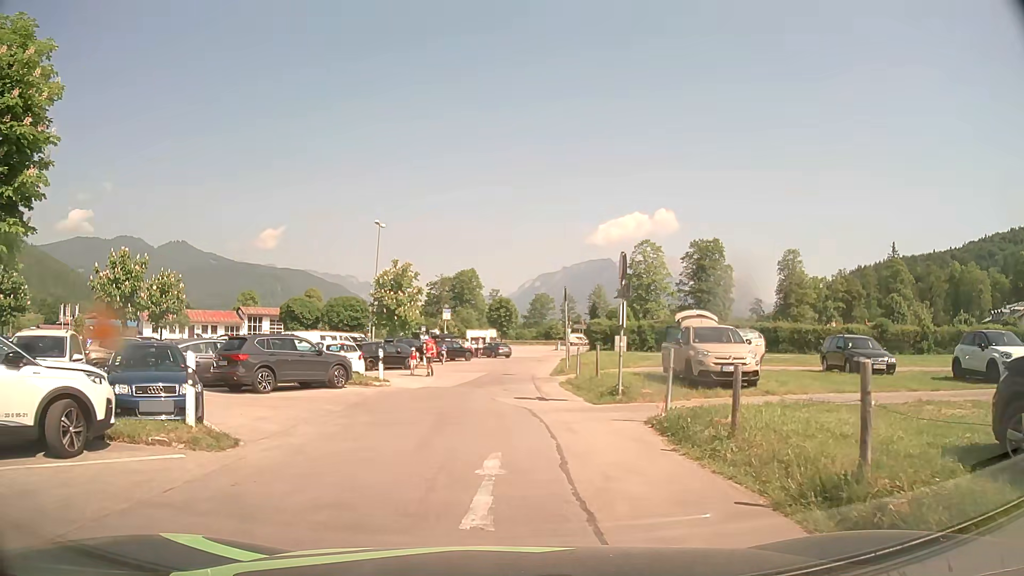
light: Day
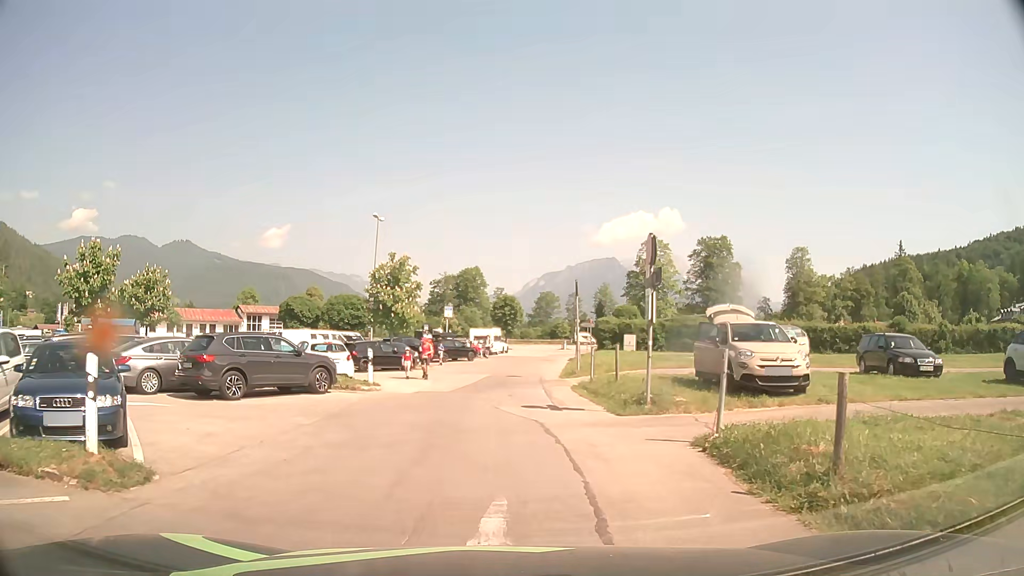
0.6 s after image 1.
(0.0, +2.6) m; 0°
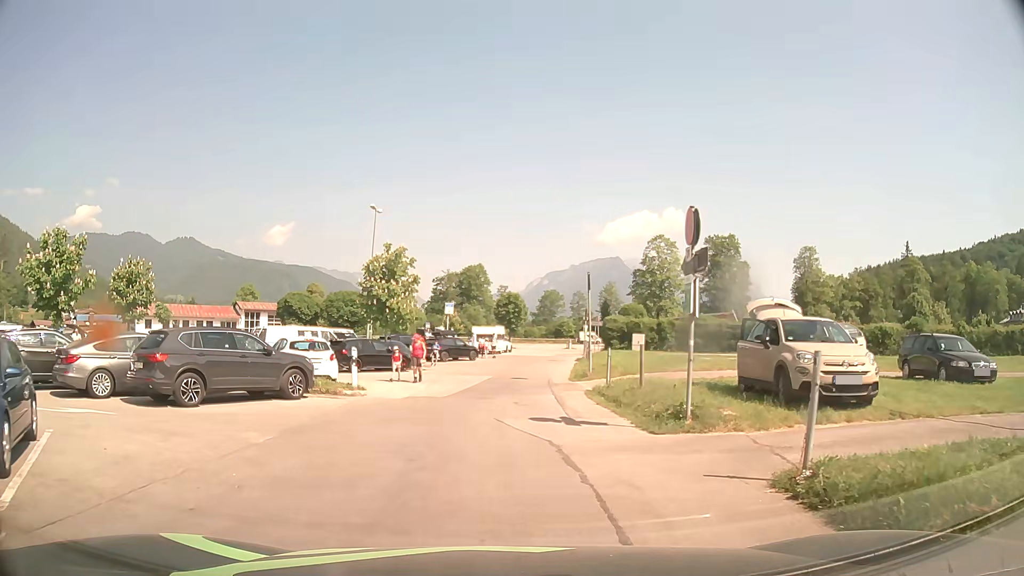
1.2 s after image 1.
(0.0, +2.7) m; 0°
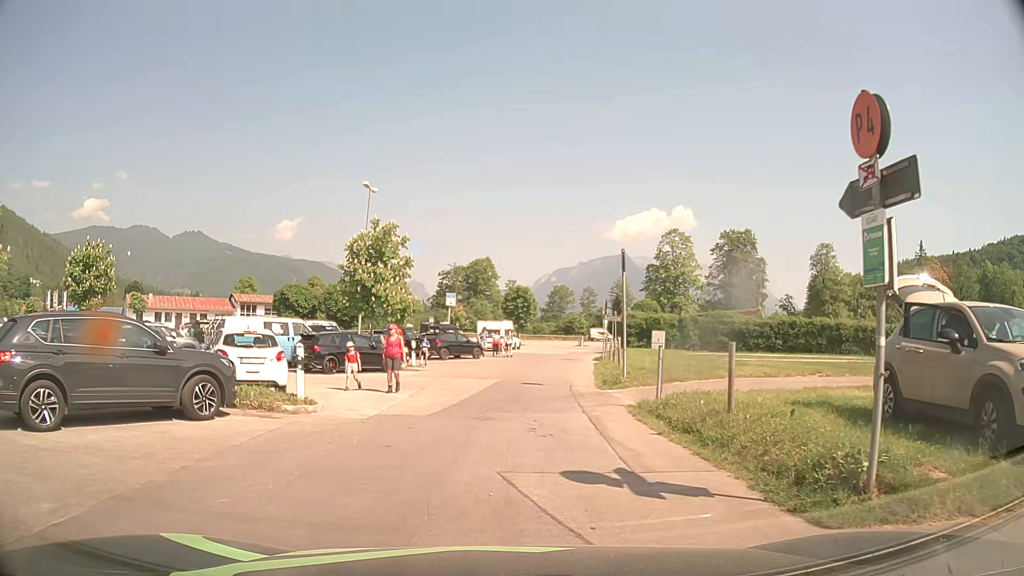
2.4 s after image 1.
(-0.1, +5.4) m; -1°
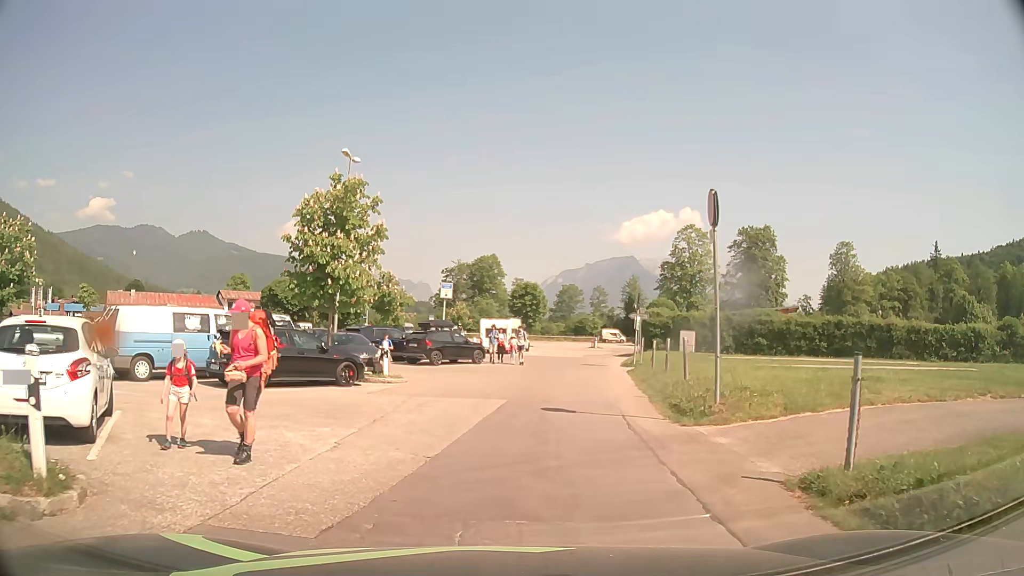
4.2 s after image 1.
(0.0, +7.8) m; 0°
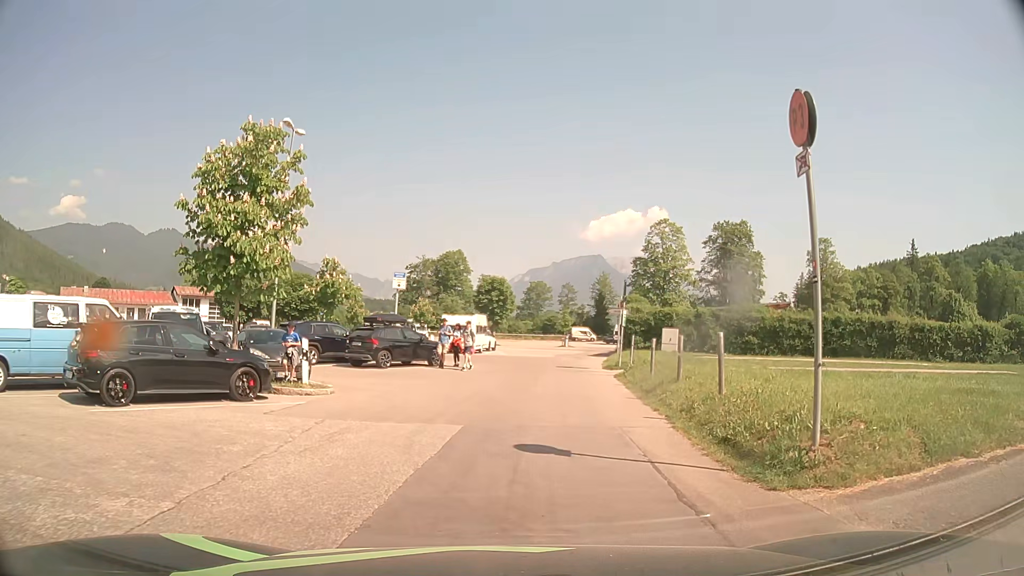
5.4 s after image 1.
(+0.1, +4.9) m; +2°
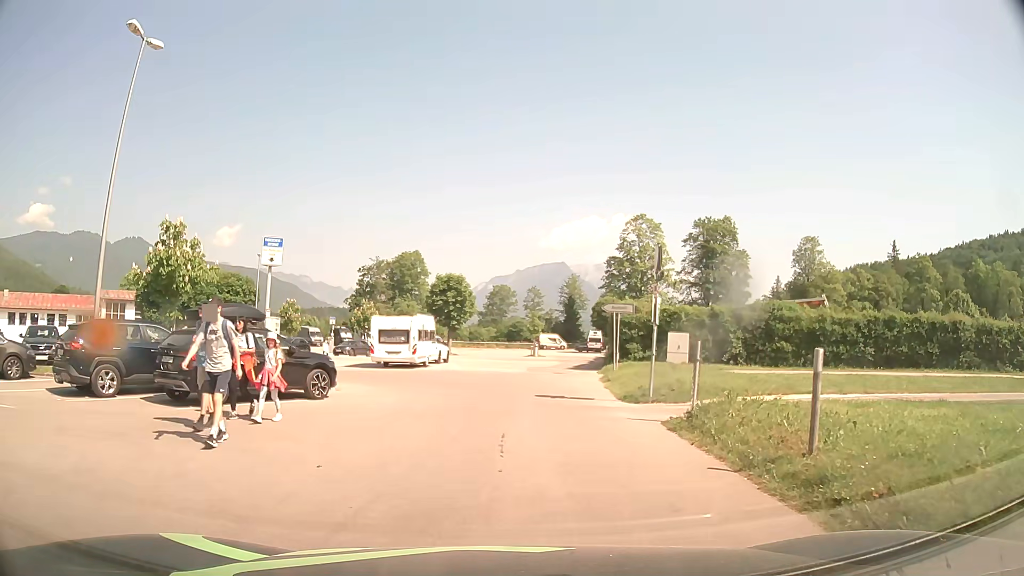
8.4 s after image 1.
(+0.4, +12.0) m; +3°
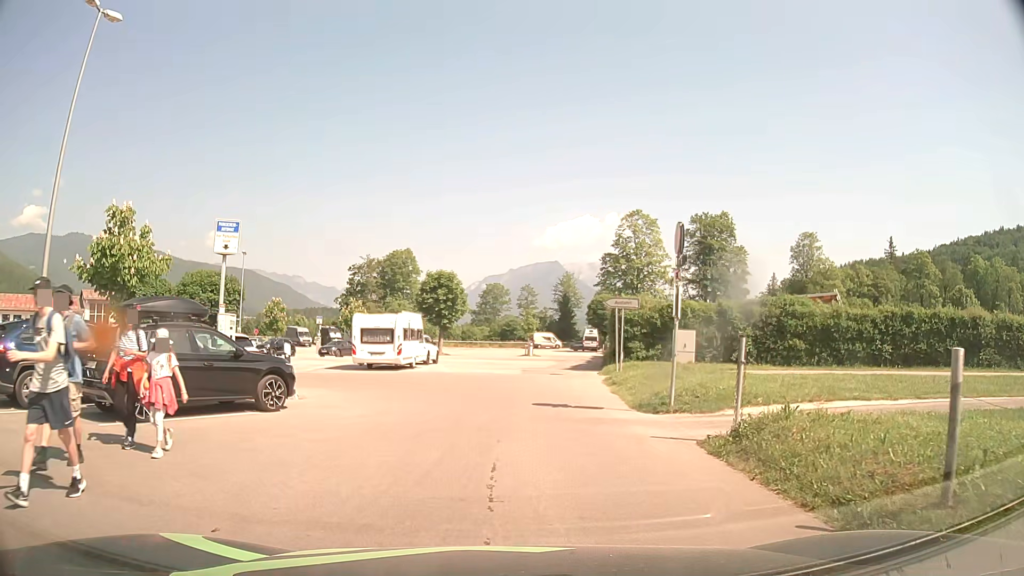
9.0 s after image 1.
(0.0, +2.6) m; 0°
(0, +10) (+1, +20) (+1, +30) (+3, +40) (+5, +50) (+2, +59) (-8, +62) (-18, +62) (-28, +62) (-38, +62) m
